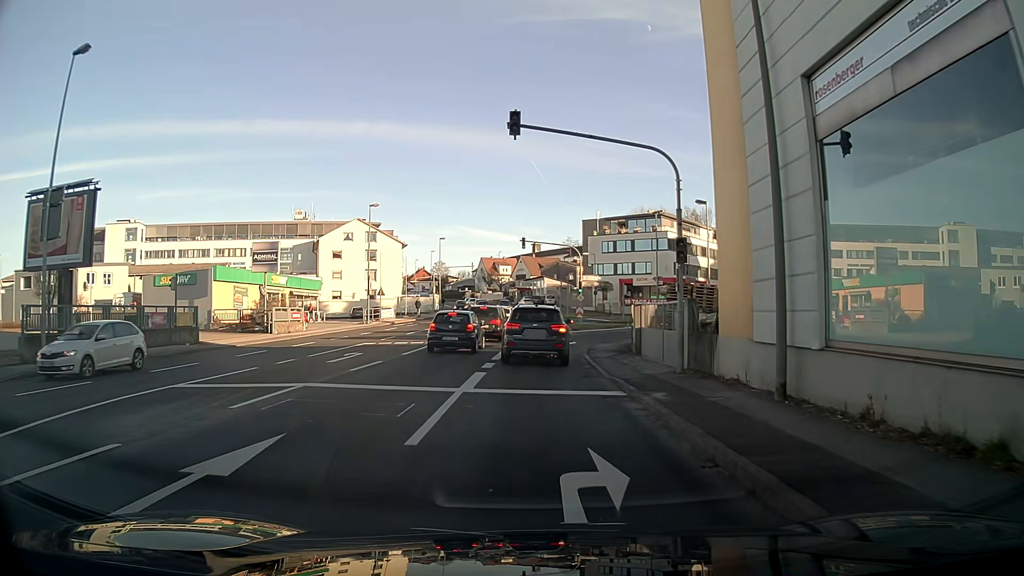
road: tertiary_link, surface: asphalt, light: Day
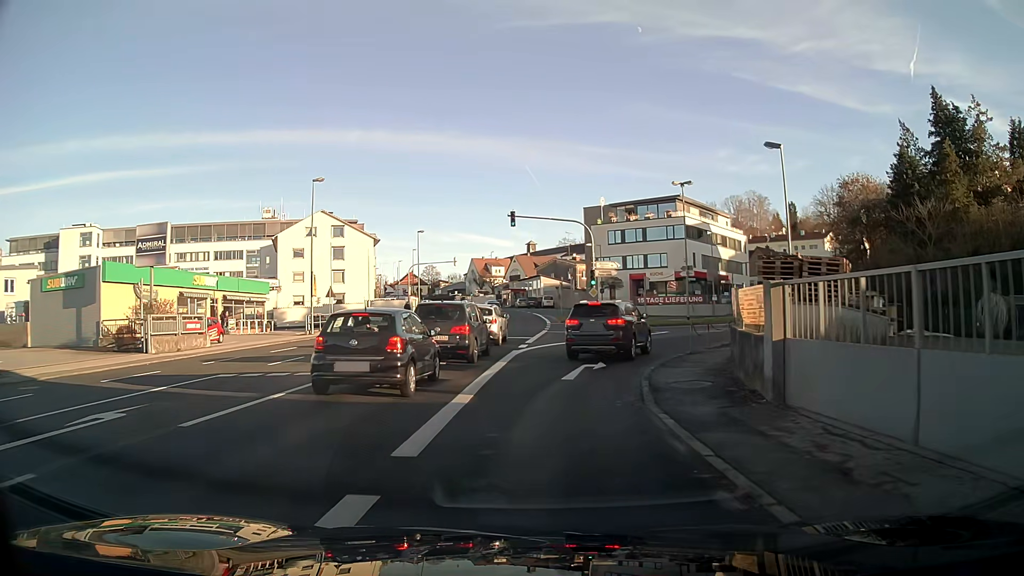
(+0.1, +14.2) m; +1°
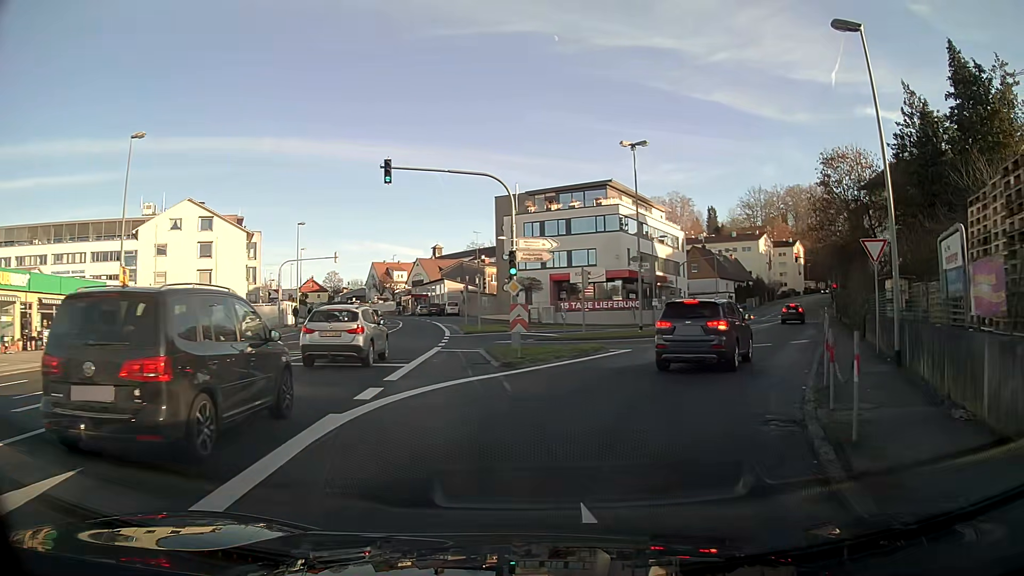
(+1.0, +13.8) m; +11°
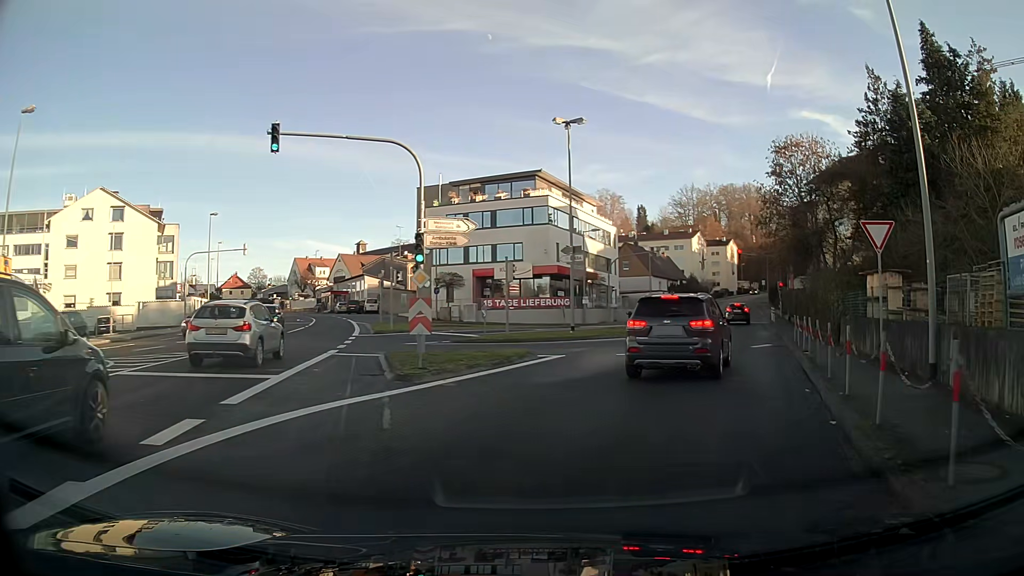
(+0.2, +4.2) m; +6°
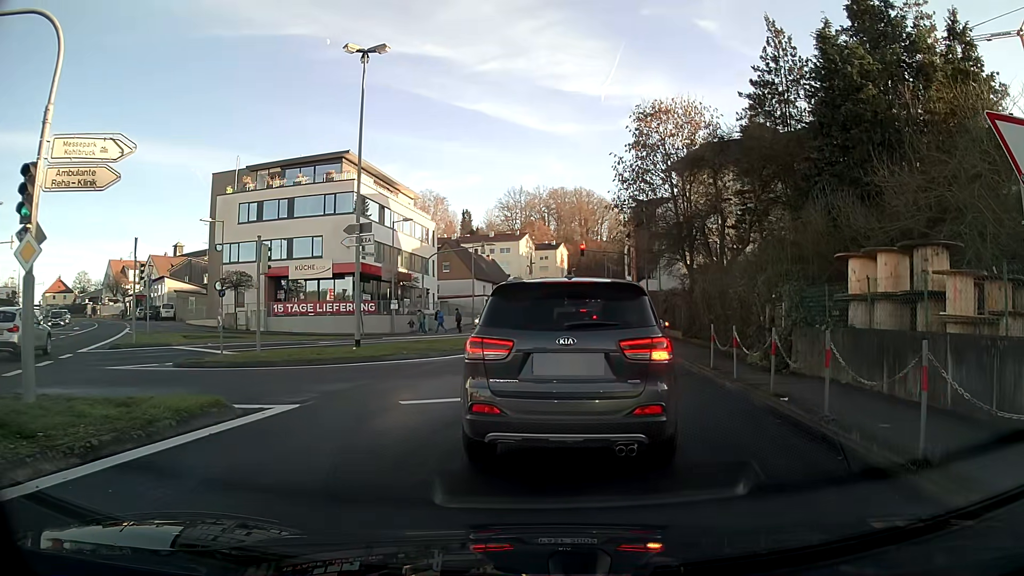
(+1.1, +9.3) m; +13°
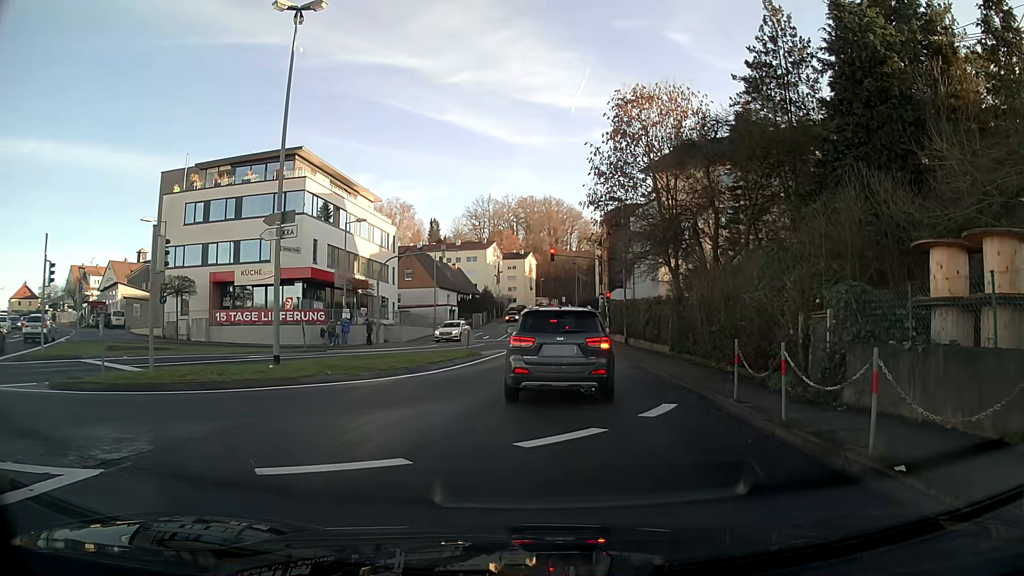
(+0.1, +4.5) m; +3°
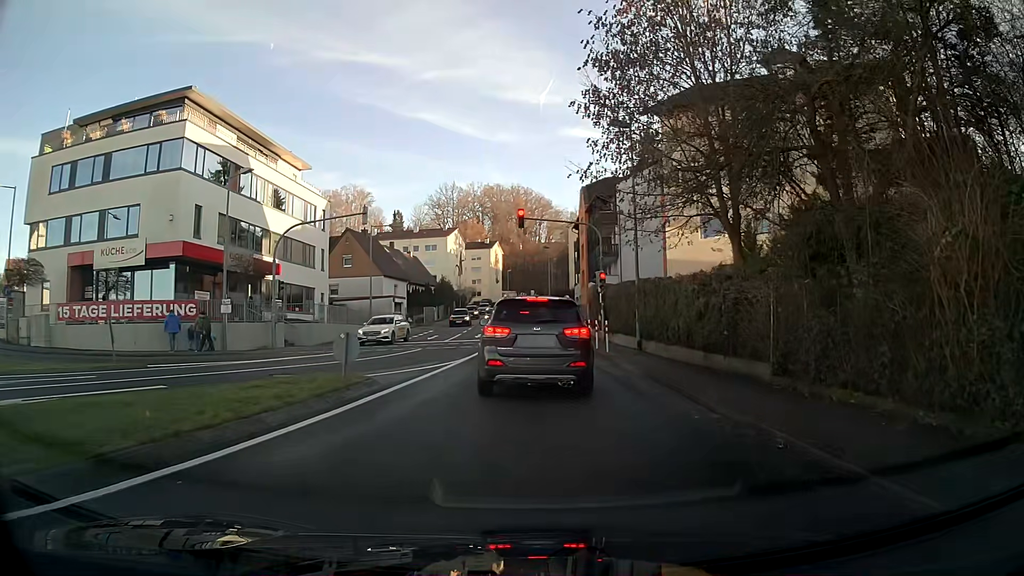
(+0.3, +14.0) m; +3°
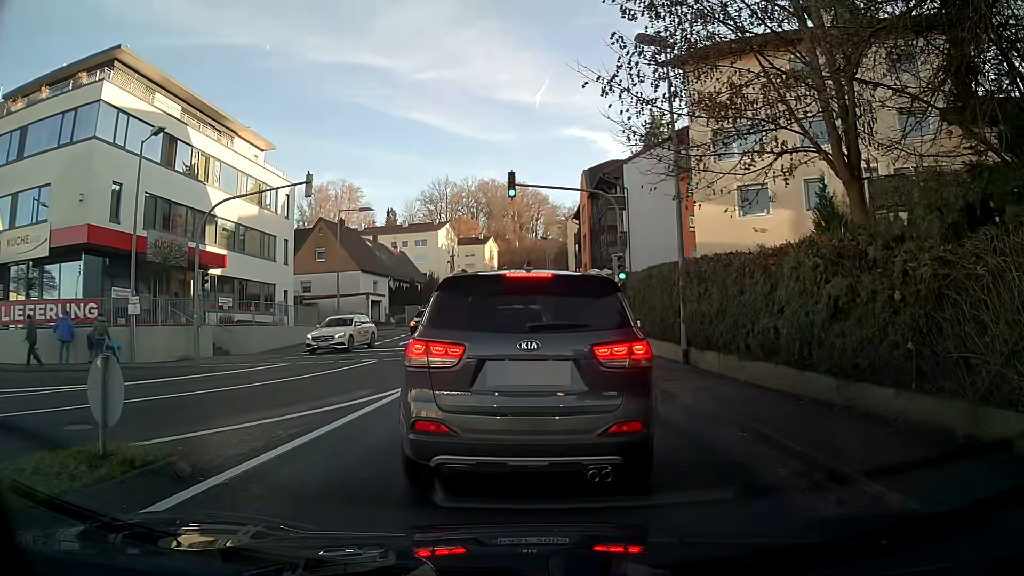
(0.0, +7.1) m; -1°
(0, +10) (0, +20) (0, +30) (0, +40) (0, +50) (-1, +60) (-1, +70) (-1, +80) (-1, +90) (-1, +100) m
